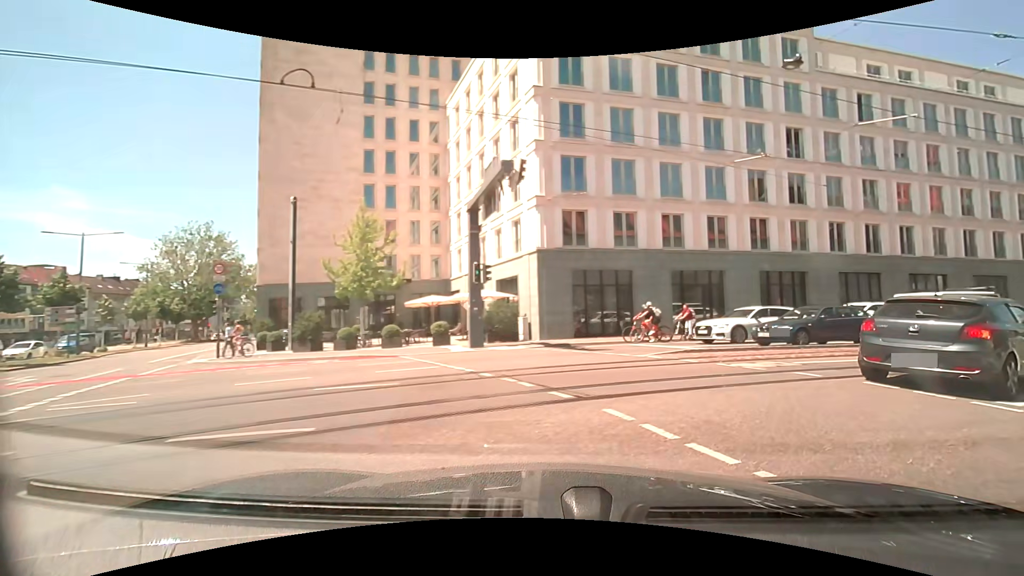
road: primary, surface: asphalt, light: Day
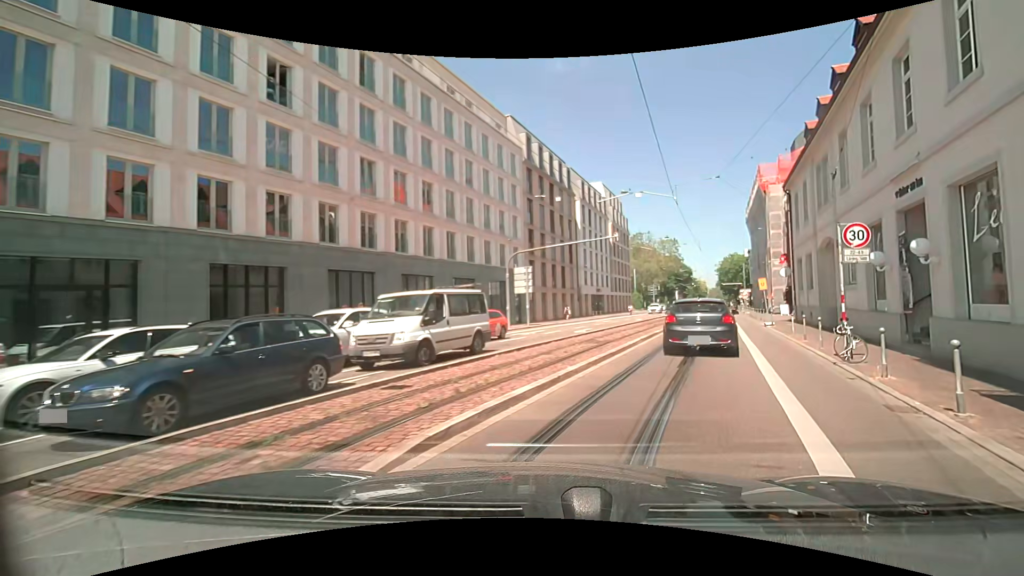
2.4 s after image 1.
(+5.4, +10.4) m; +51°
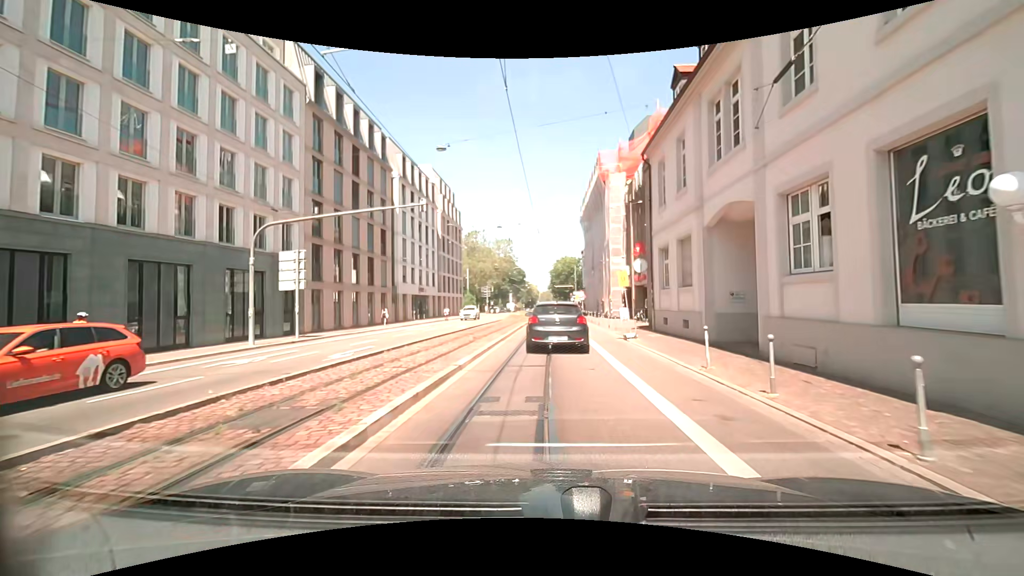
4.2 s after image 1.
(+2.3, +11.9) m; +16°
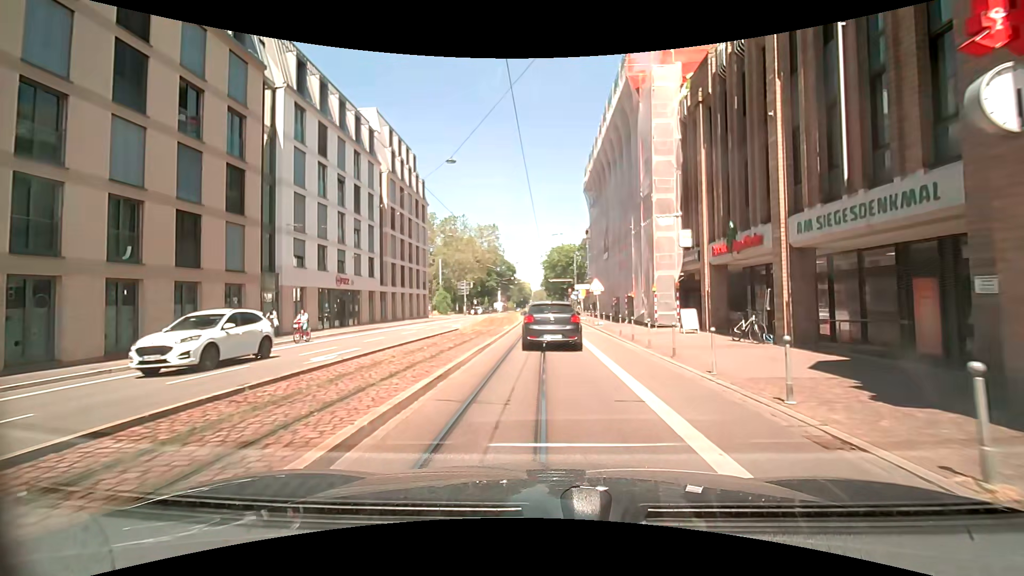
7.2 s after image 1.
(+0.2, +21.8) m; 0°
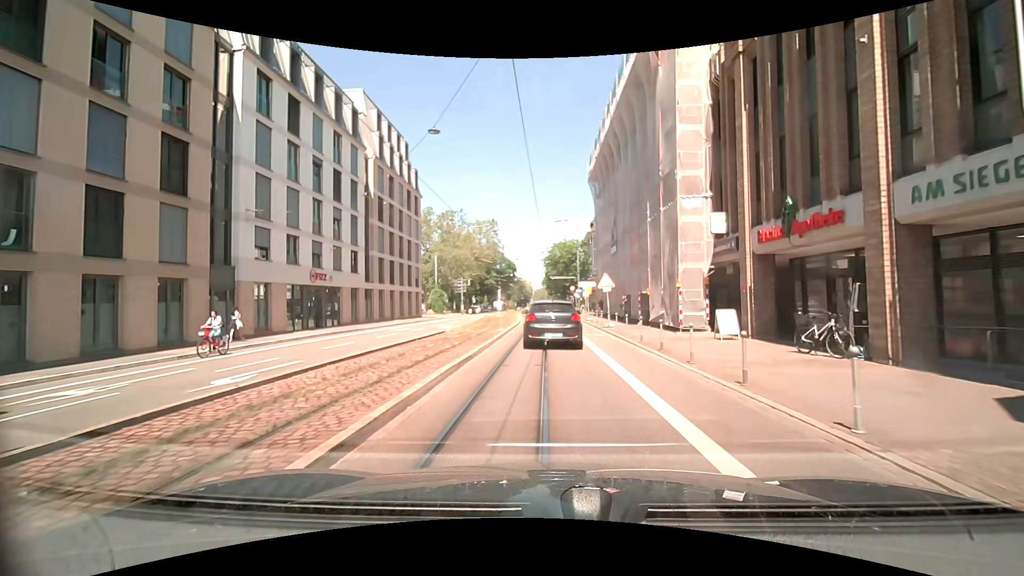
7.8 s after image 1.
(0.0, +4.5) m; 0°
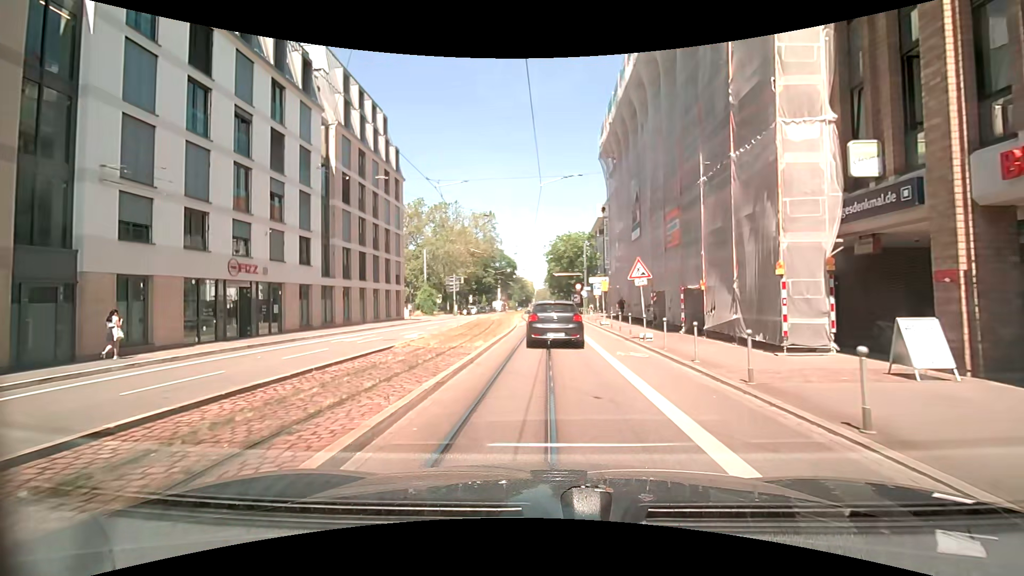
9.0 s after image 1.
(0.0, +9.0) m; -1°
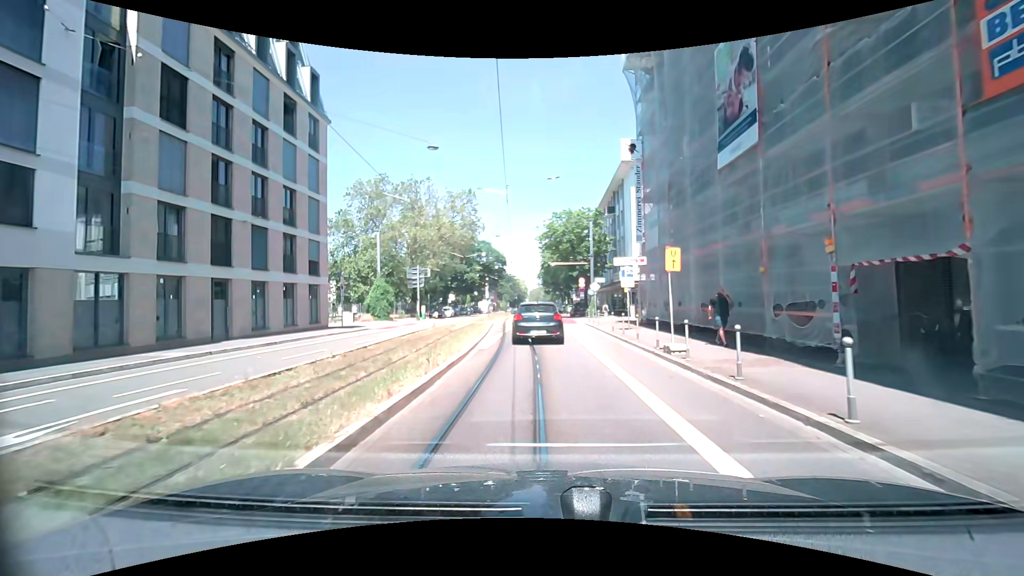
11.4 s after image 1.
(+0.3, +18.0) m; +1°
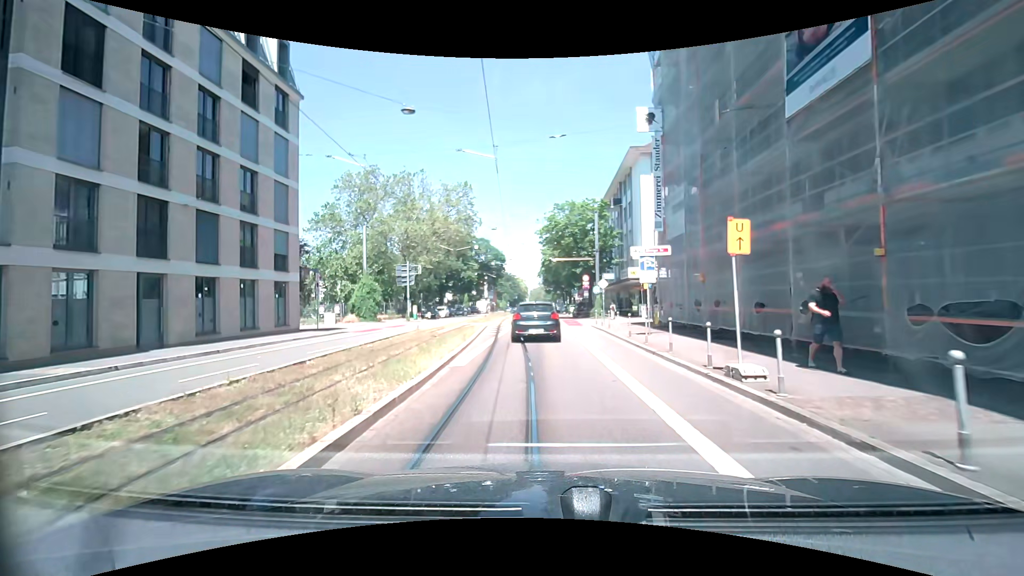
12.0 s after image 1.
(+0.1, +4.5) m; +1°
